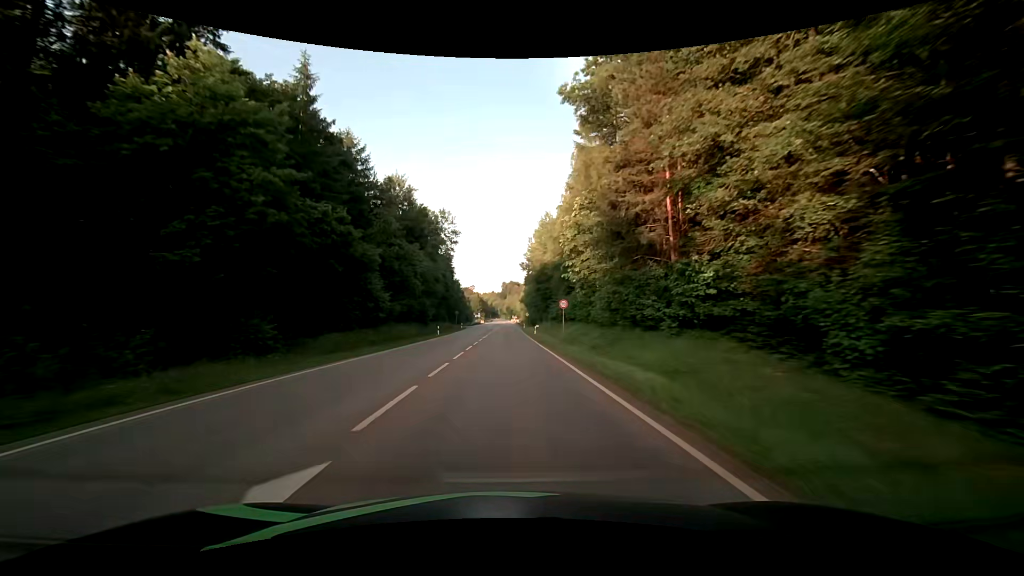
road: secondary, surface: asphalt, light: Day
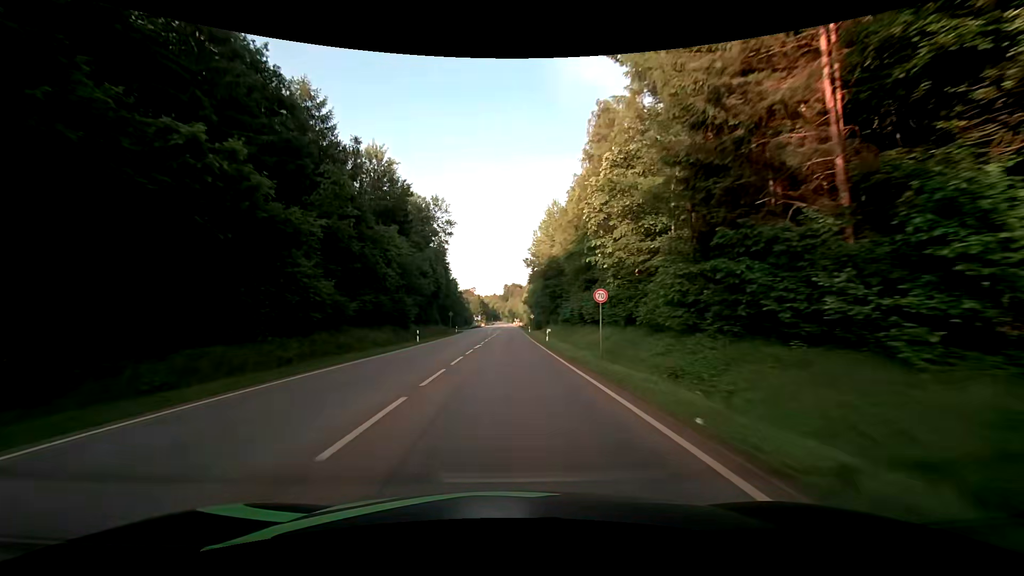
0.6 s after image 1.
(-0.1, +13.1) m; 0°
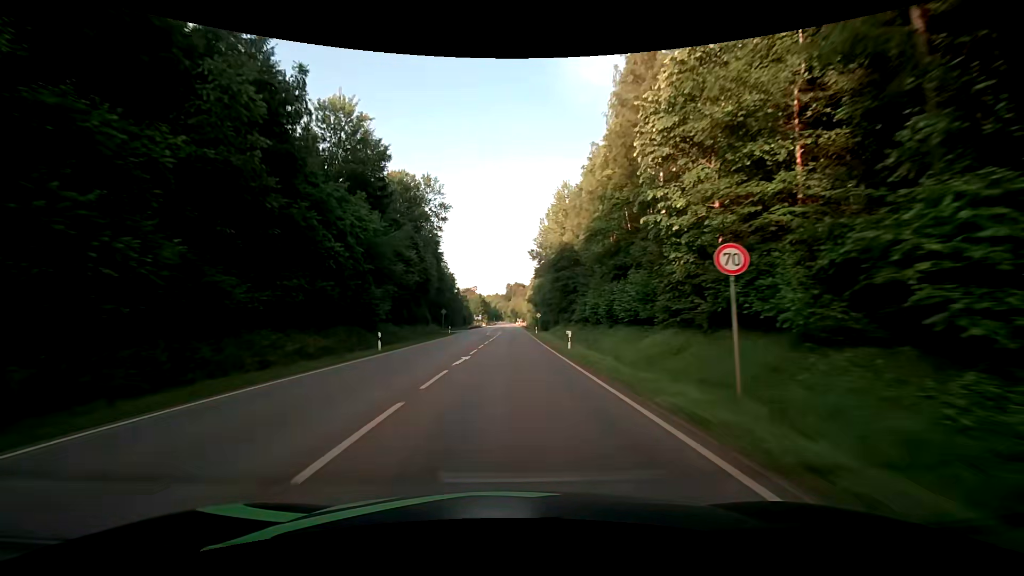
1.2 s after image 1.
(0.0, +12.4) m; 0°
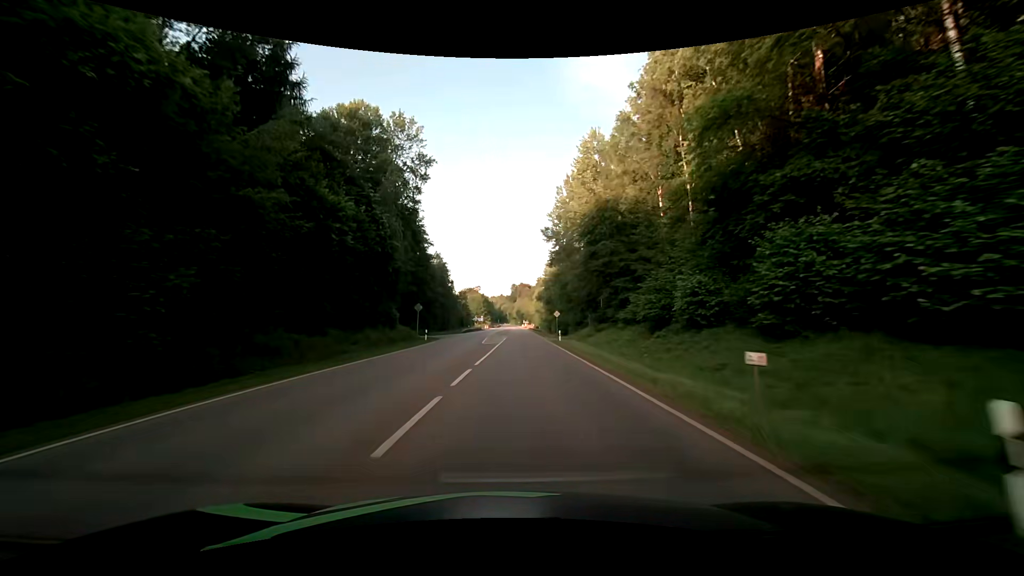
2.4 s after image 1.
(-0.2, +23.1) m; -1°
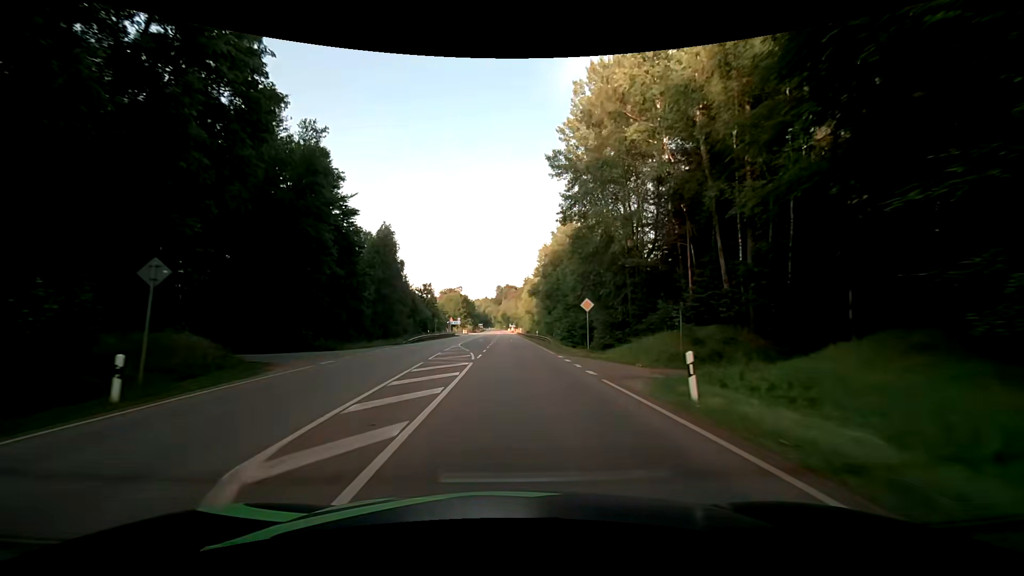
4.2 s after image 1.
(+0.8, +32.9) m; +2°
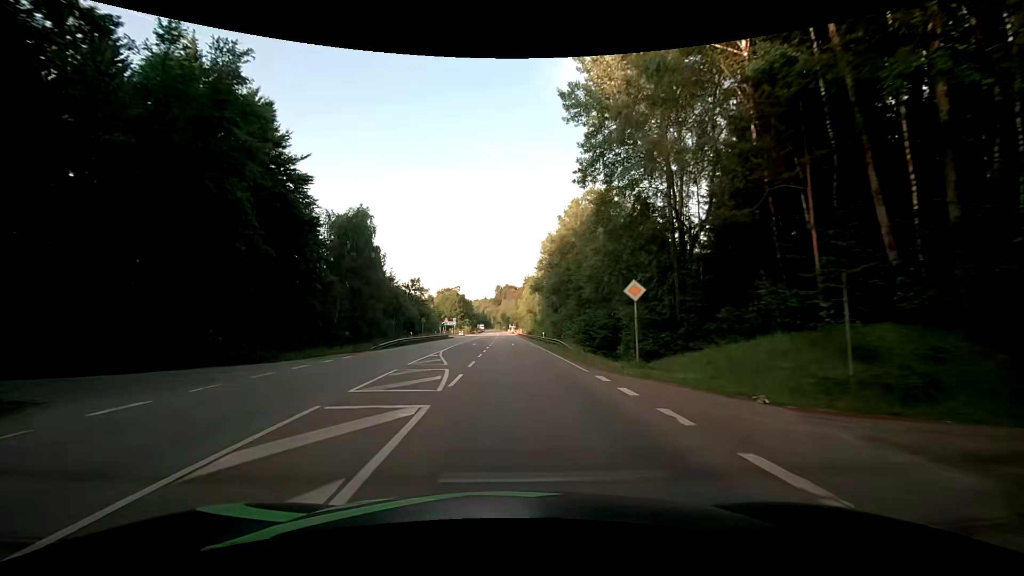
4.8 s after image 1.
(0.0, +11.0) m; 0°
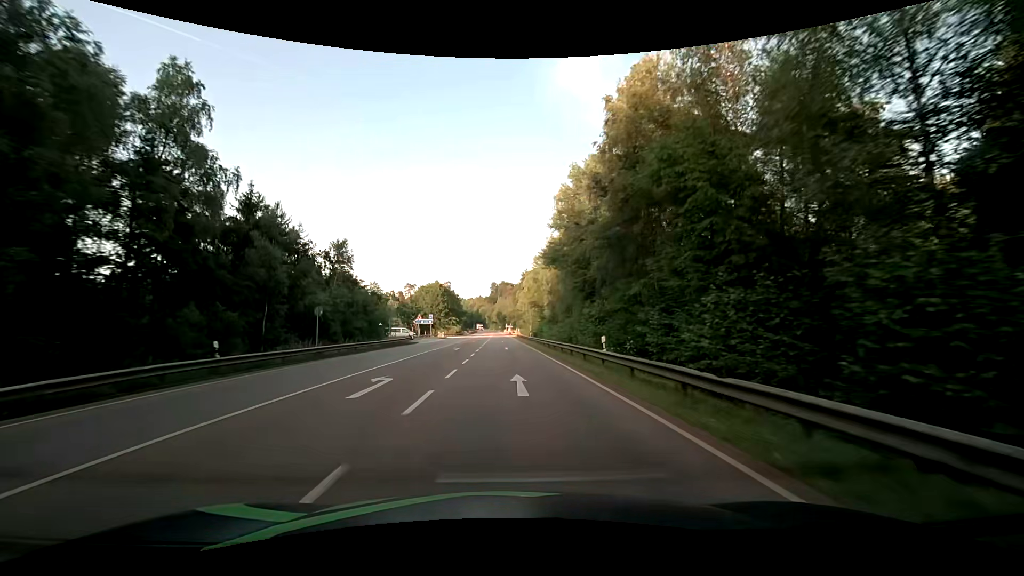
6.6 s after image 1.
(+0.3, +33.9) m; +1°
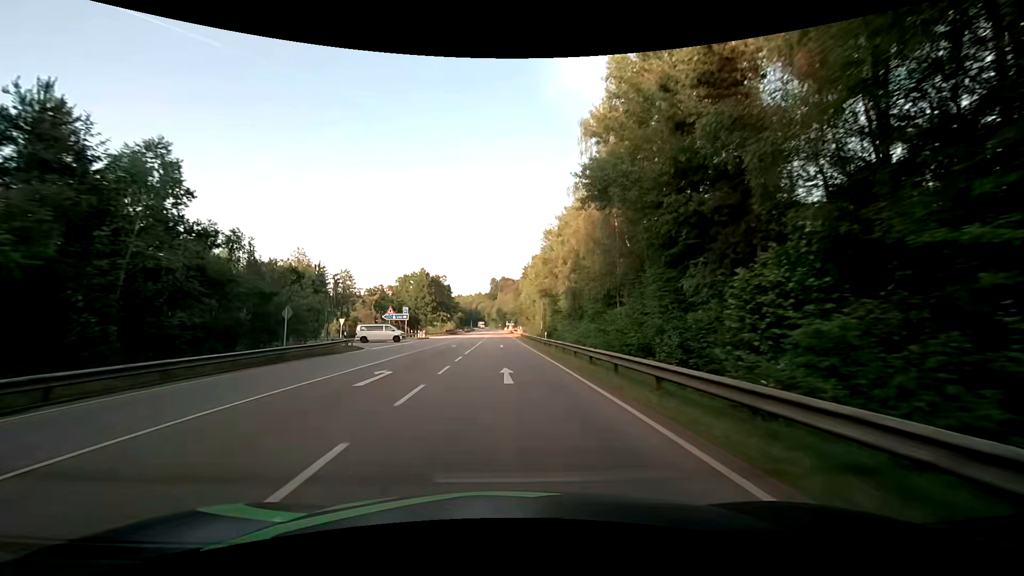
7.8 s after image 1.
(0.0, +23.4) m; 0°
(0, +10) (0, +20) (0, +30) (0, +40) (0, +50) (0, +60) (0, +70) (-1, +80) (-1, +90) (-1, +100) m
